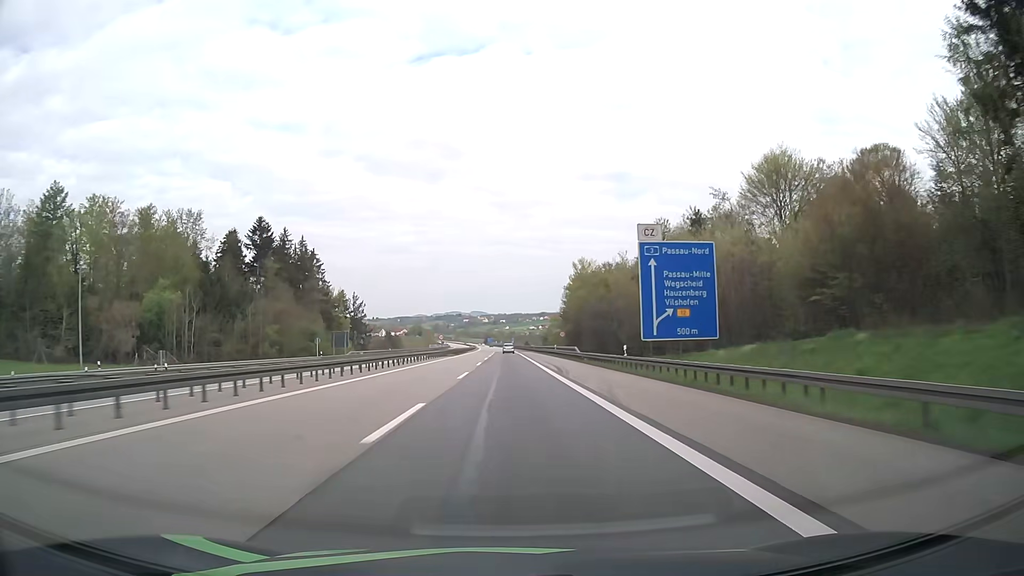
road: motorway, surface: asphalt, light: Day
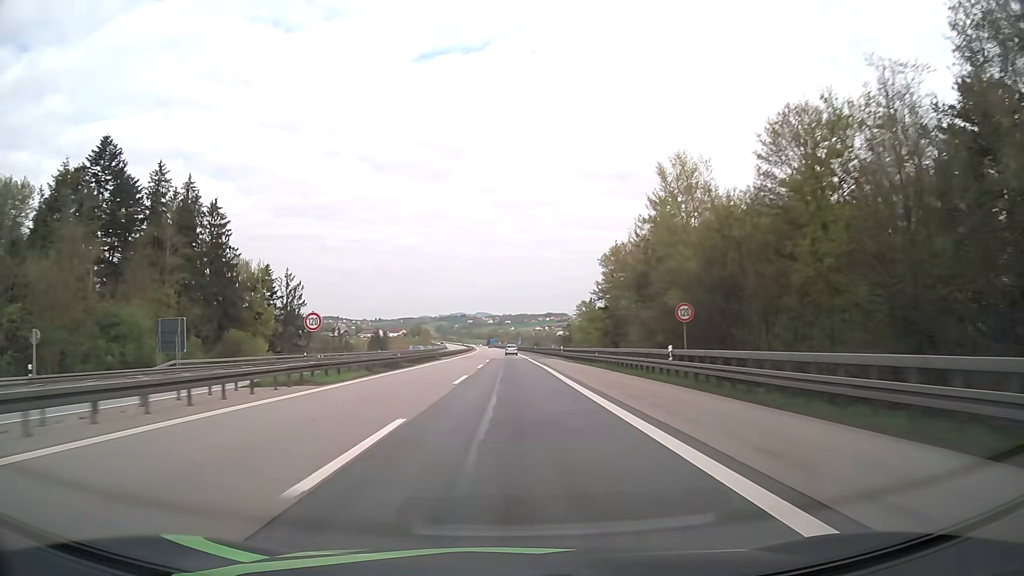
(0.0, +57.2) m; 0°
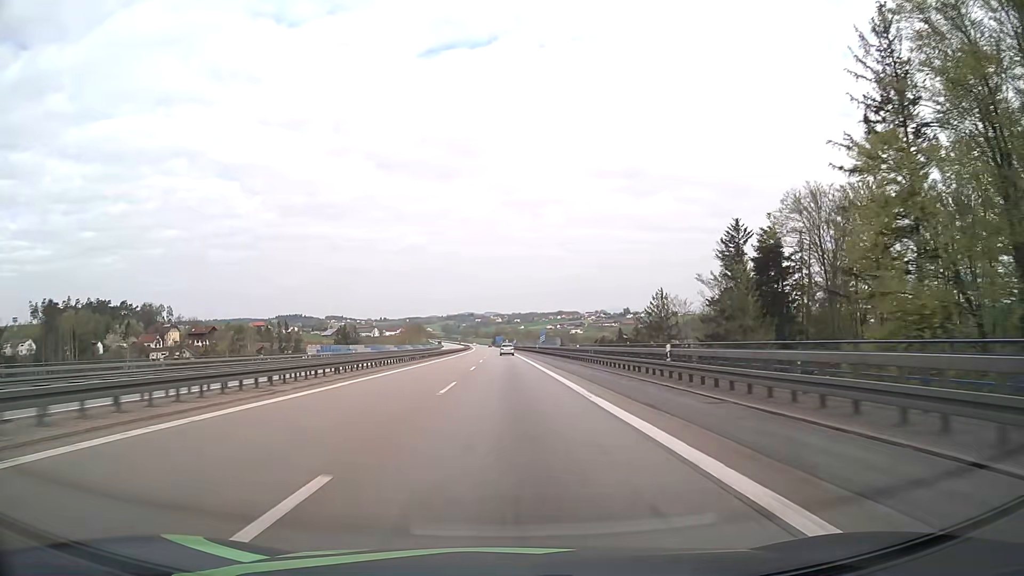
(-0.5, +95.2) m; -1°
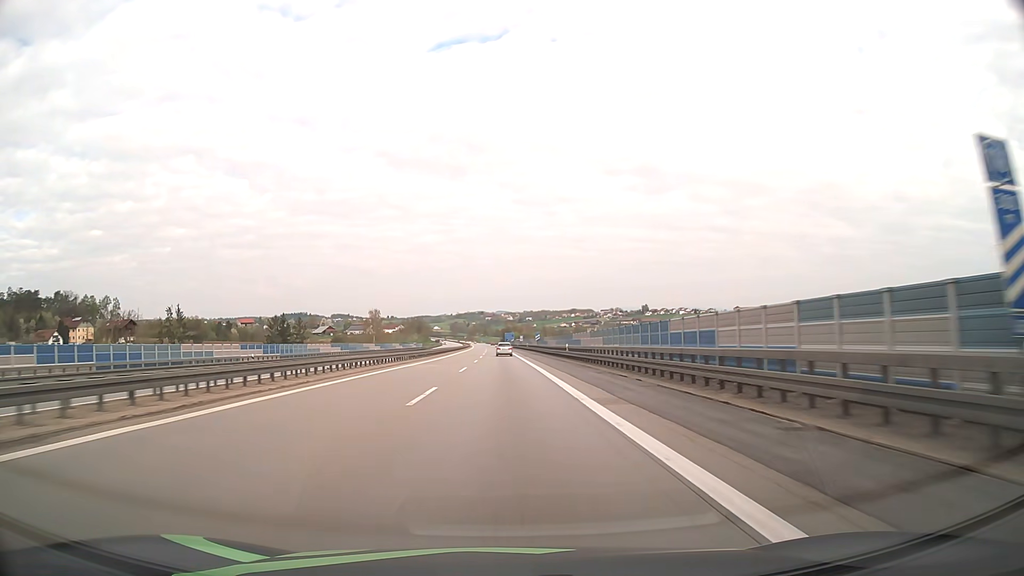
(-0.9, +93.7) m; -1°
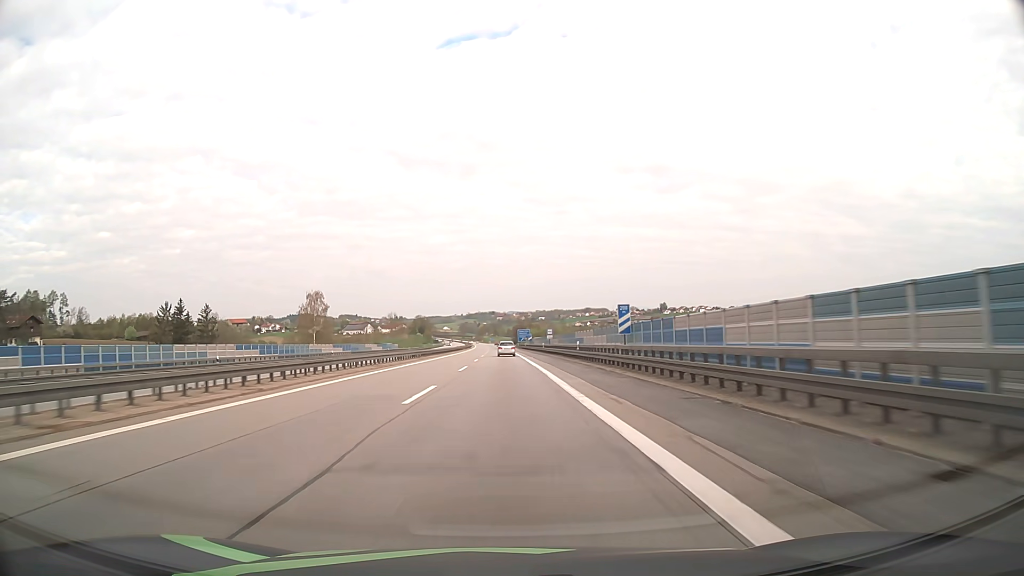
(-0.7, +72.1) m; -1°
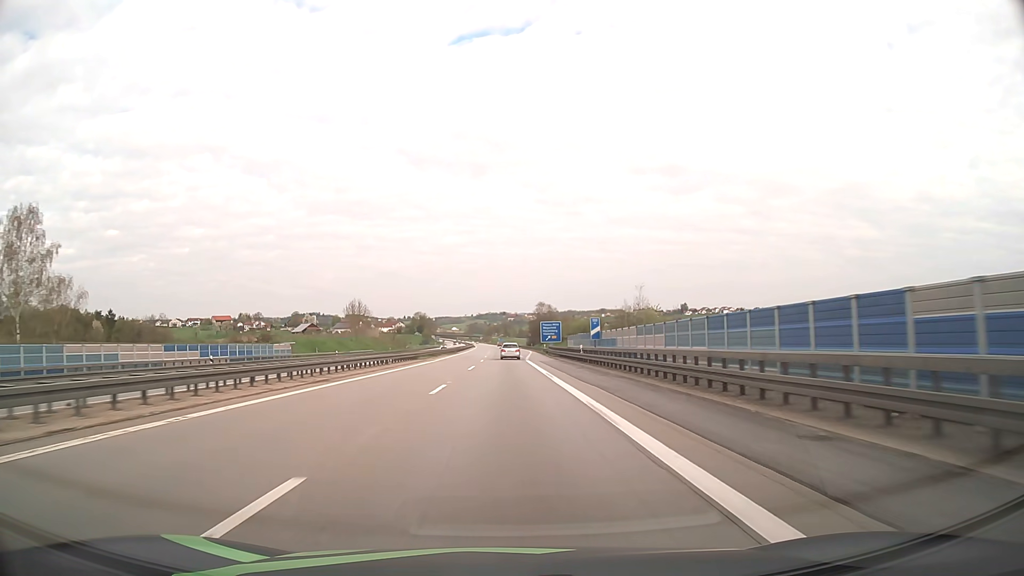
(-0.8, +86.4) m; -1°
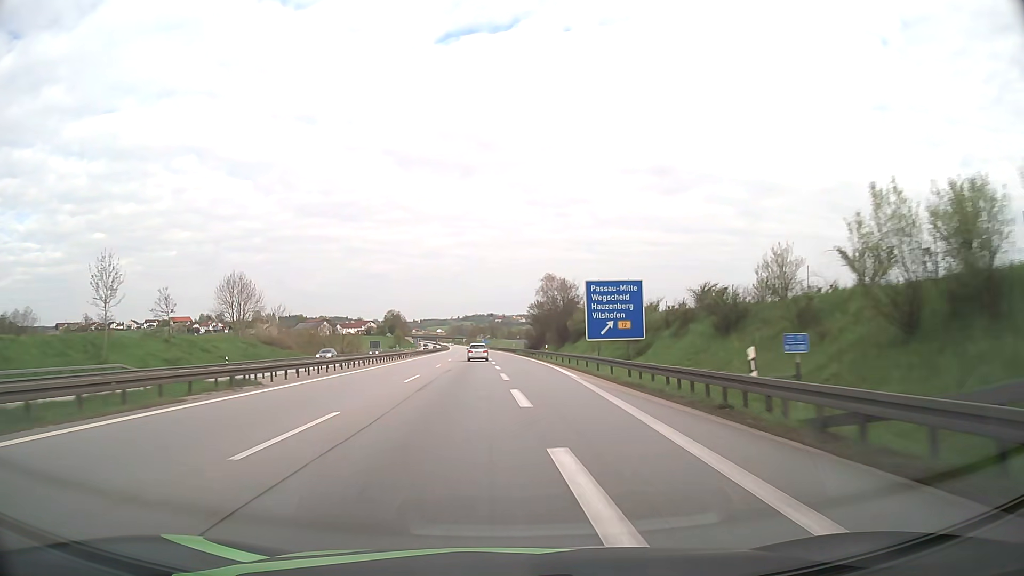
(+0.5, +82.3) m; +1°
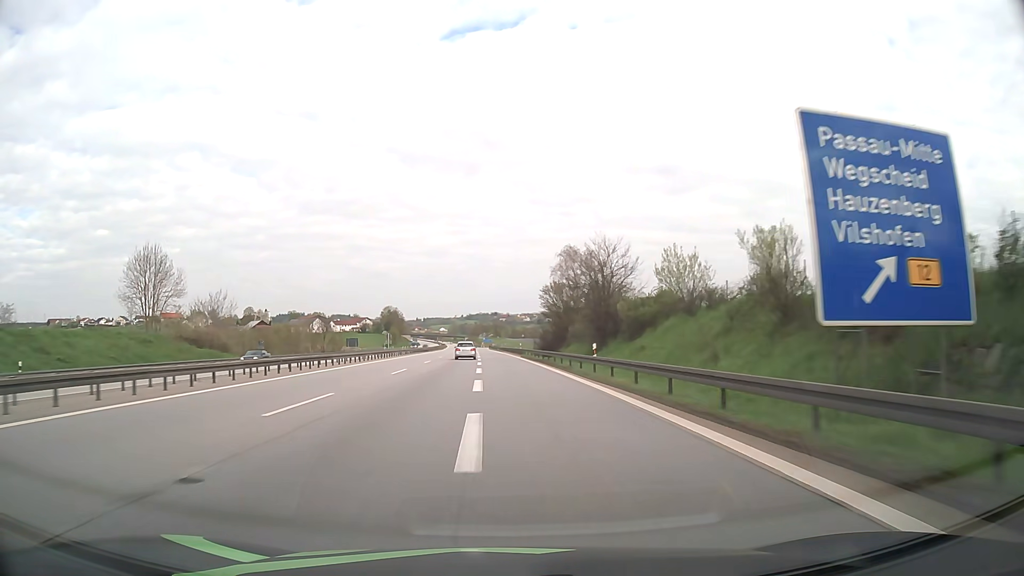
(0.0, +31.7) m; 0°
(0, +10) (0, +20) (0, +30) (0, +40) (-1, +50) (-1, +60) (-1, +70) (-2, +80) (-2, +90) (-3, +100) m
